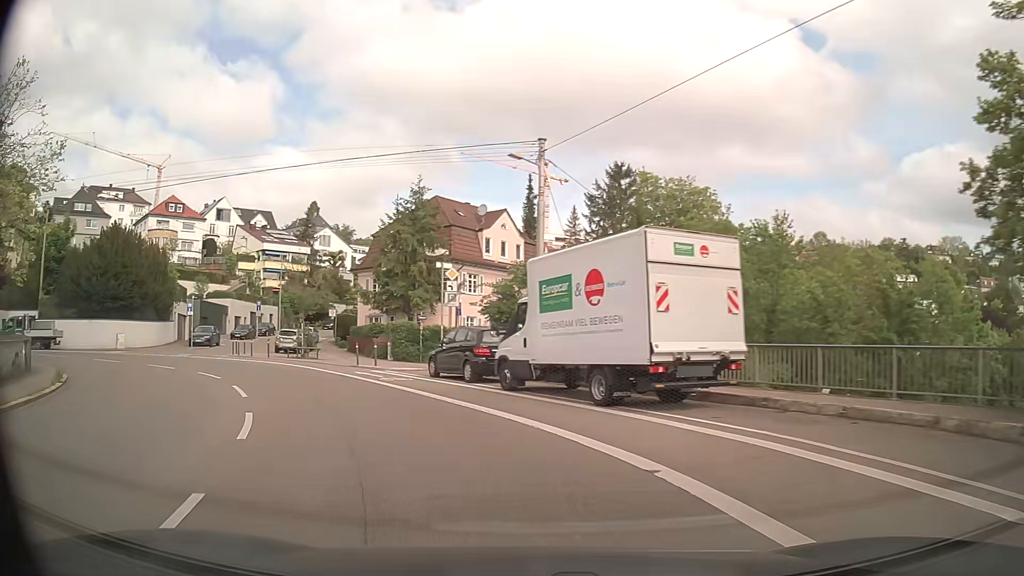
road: secondary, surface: asphalt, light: Day
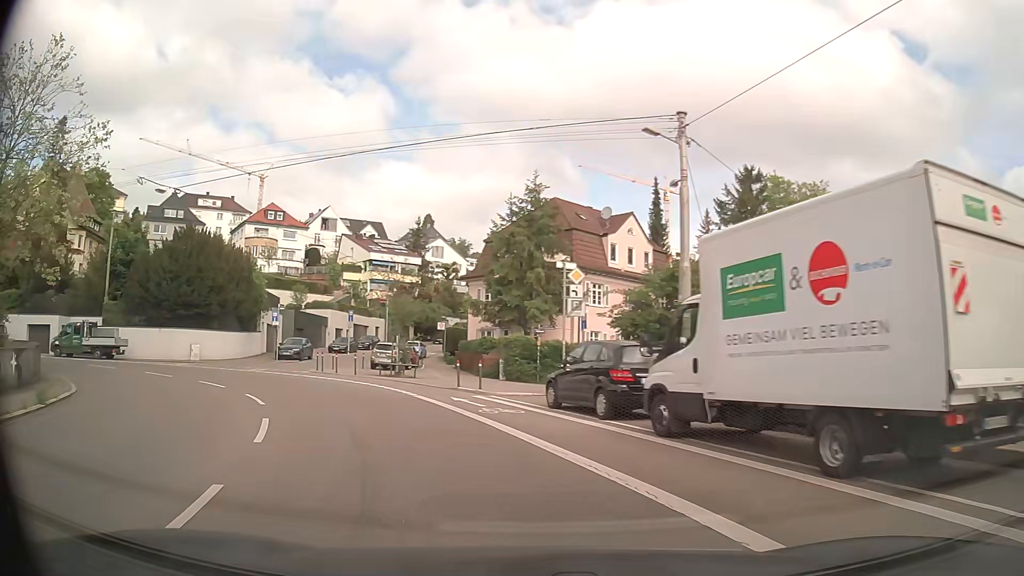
(-0.5, +5.4) m; -11°
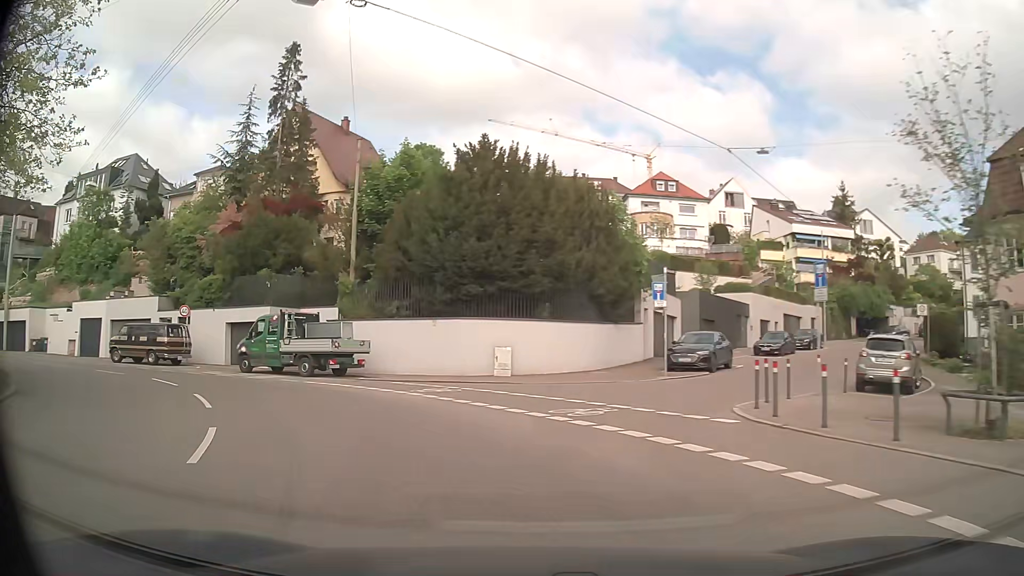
(-6.1, +20.5) m; -34°
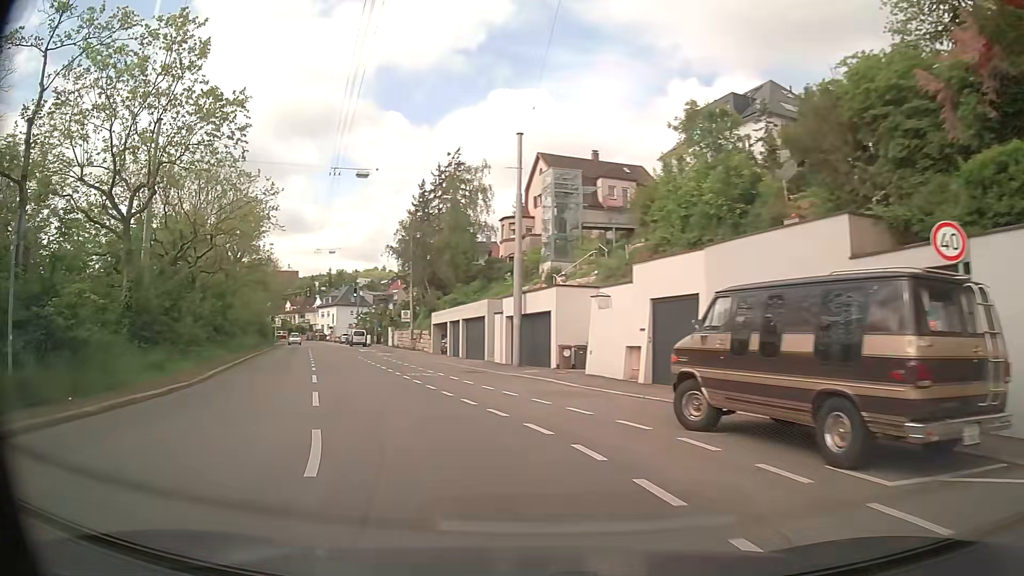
(-12.9, +22.8) m; -59°
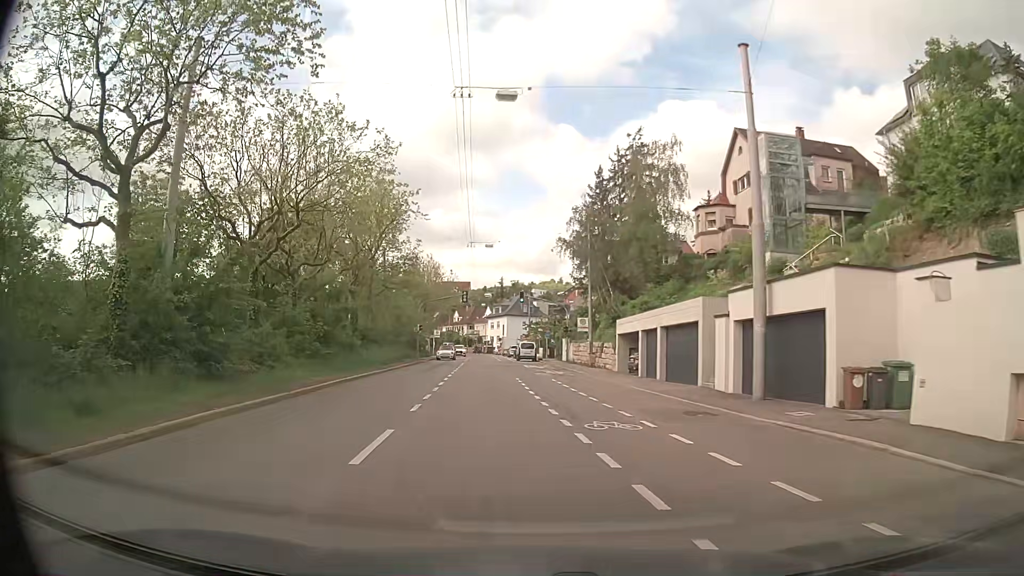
(-1.7, +11.0) m; -16°
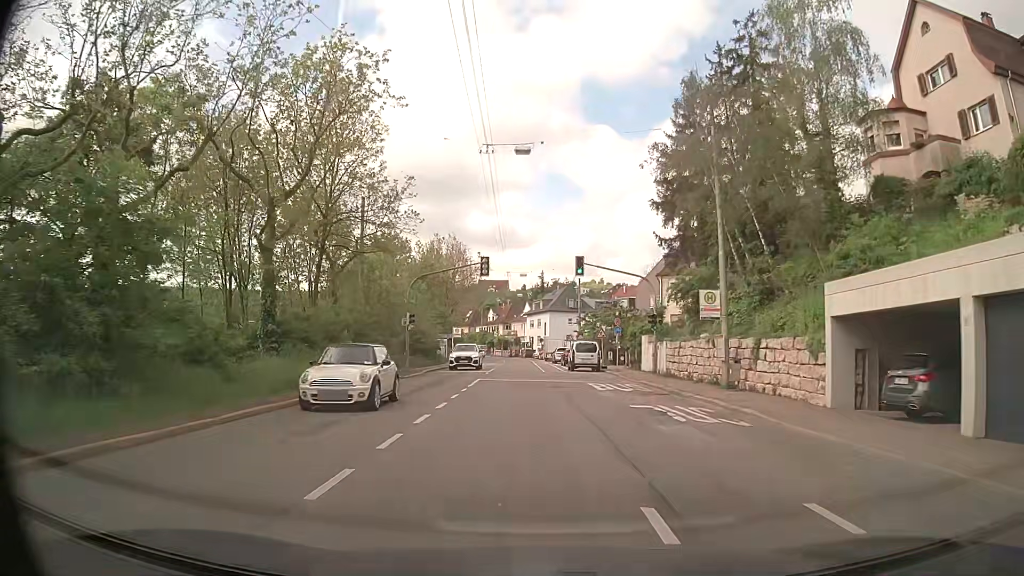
(-1.1, +23.1) m; -4°
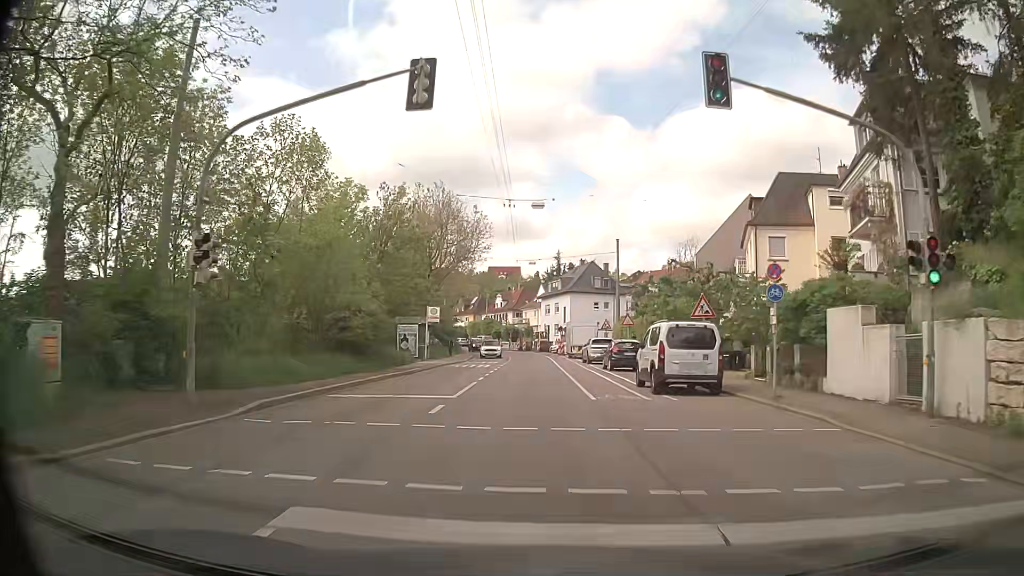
(-0.2, +24.2) m; -1°
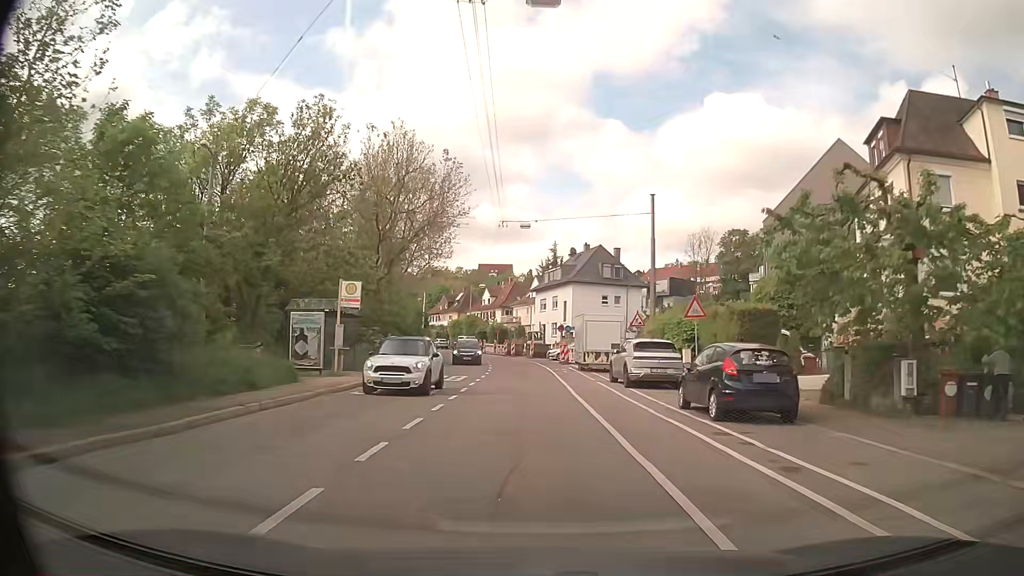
(+0.2, +18.6) m; +1°
(0, +10) (0, +20) (0, +30) (-1, +40) (-2, +50) (-3, +60) (-6, +70) (-8, +79) (-12, +89) (-15, +98) m
